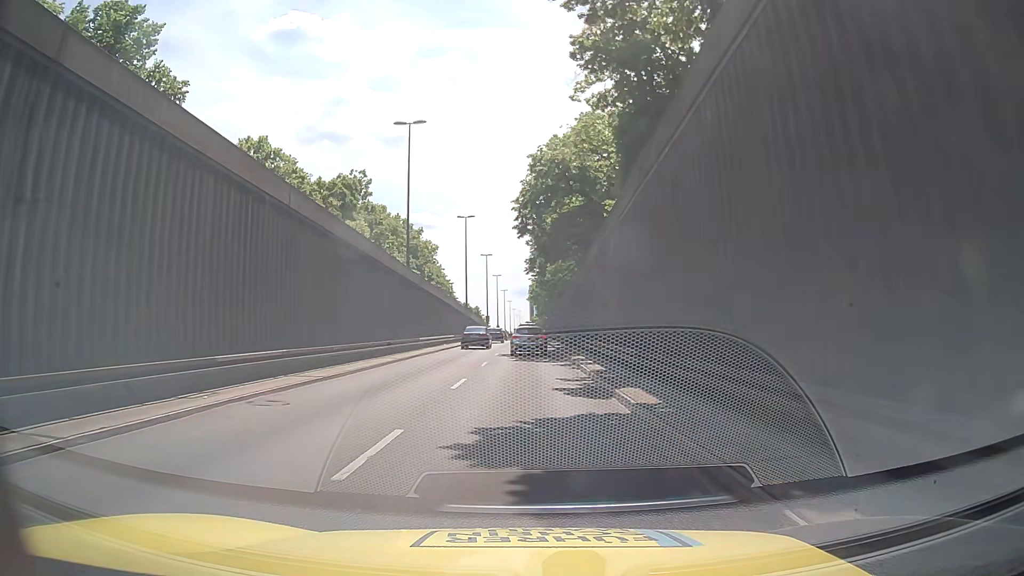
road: trunk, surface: asphalt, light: Day
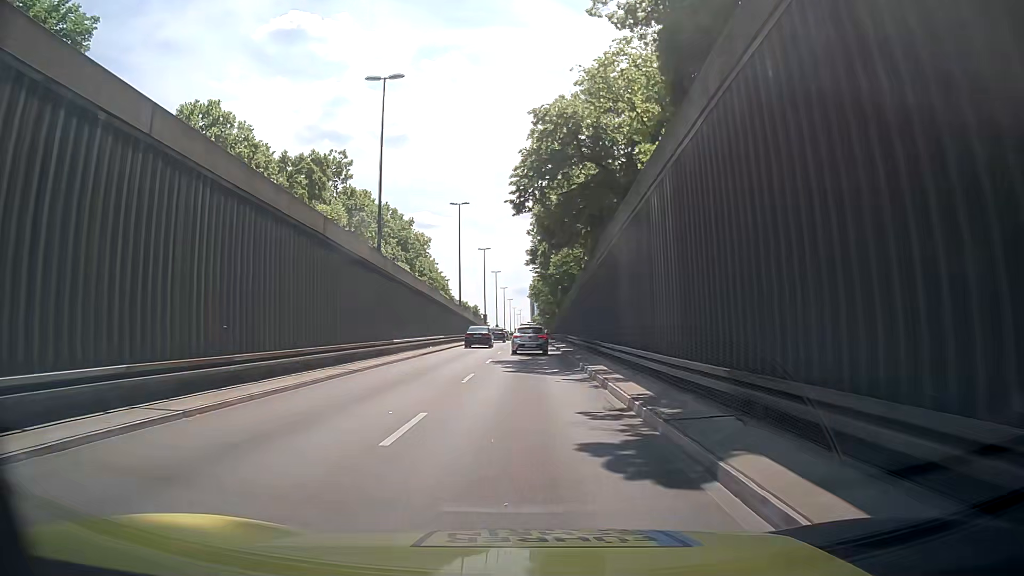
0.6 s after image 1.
(+0.1, +7.2) m; +1°
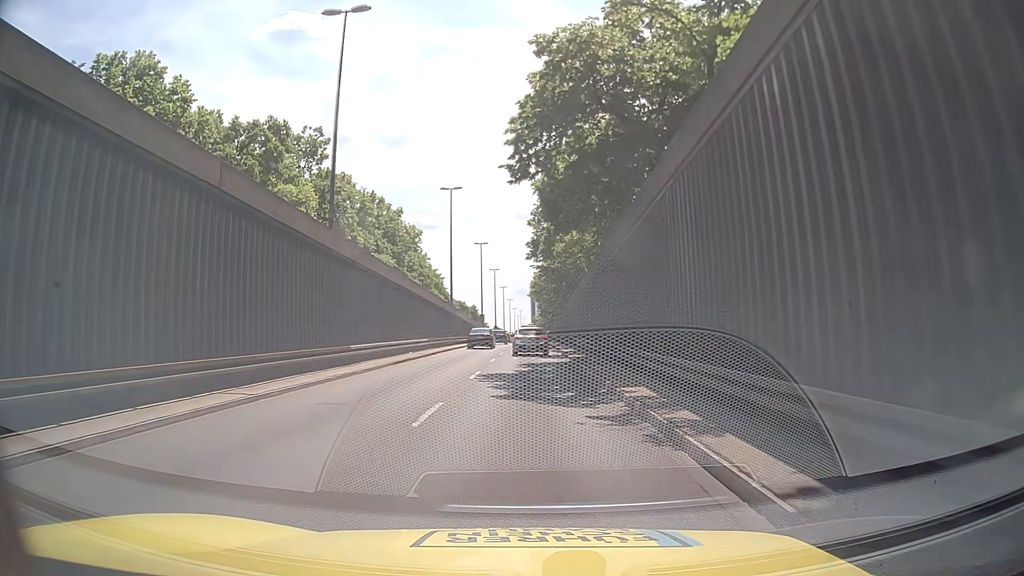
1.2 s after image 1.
(0.0, +7.3) m; +1°
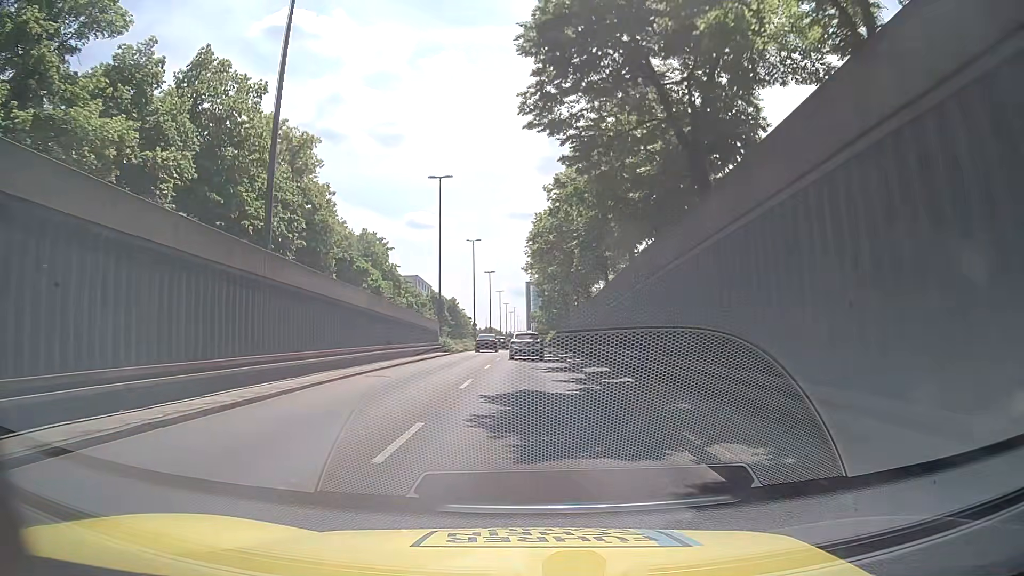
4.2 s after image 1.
(-0.3, +38.2) m; 0°
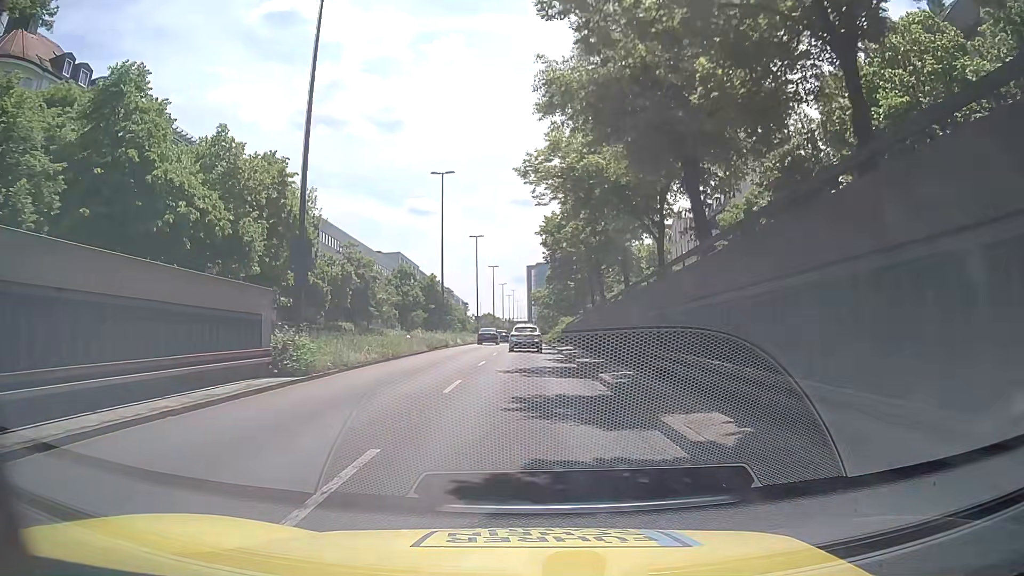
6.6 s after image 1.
(+0.1, +29.4) m; 0°
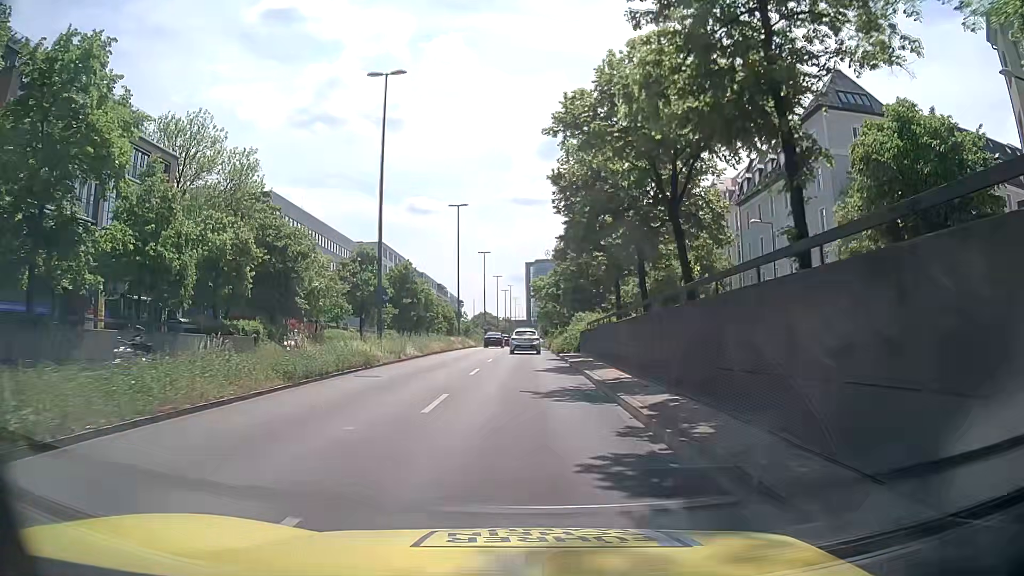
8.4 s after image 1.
(0.0, +20.5) m; 0°
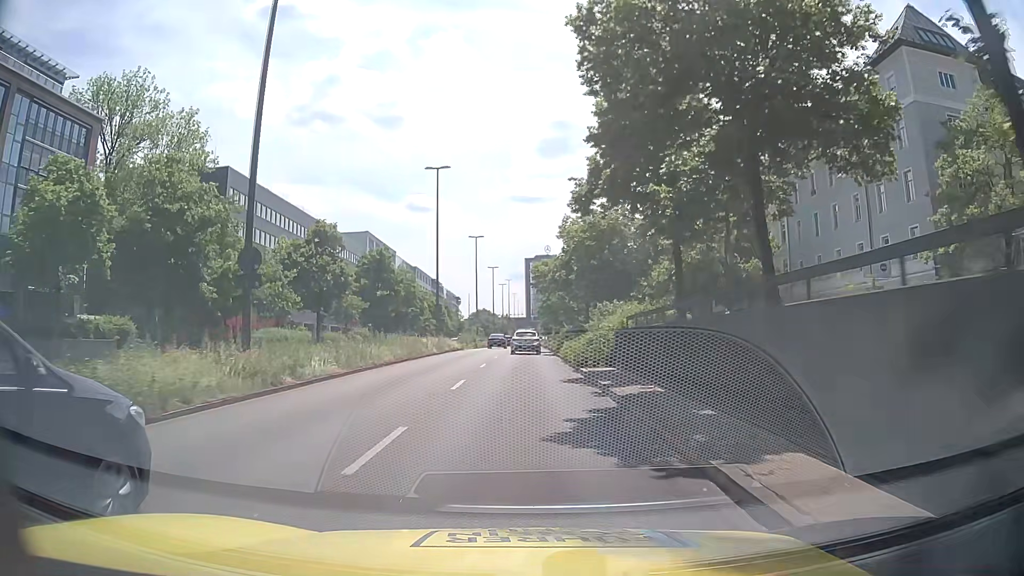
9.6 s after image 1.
(+0.1, +13.8) m; 0°
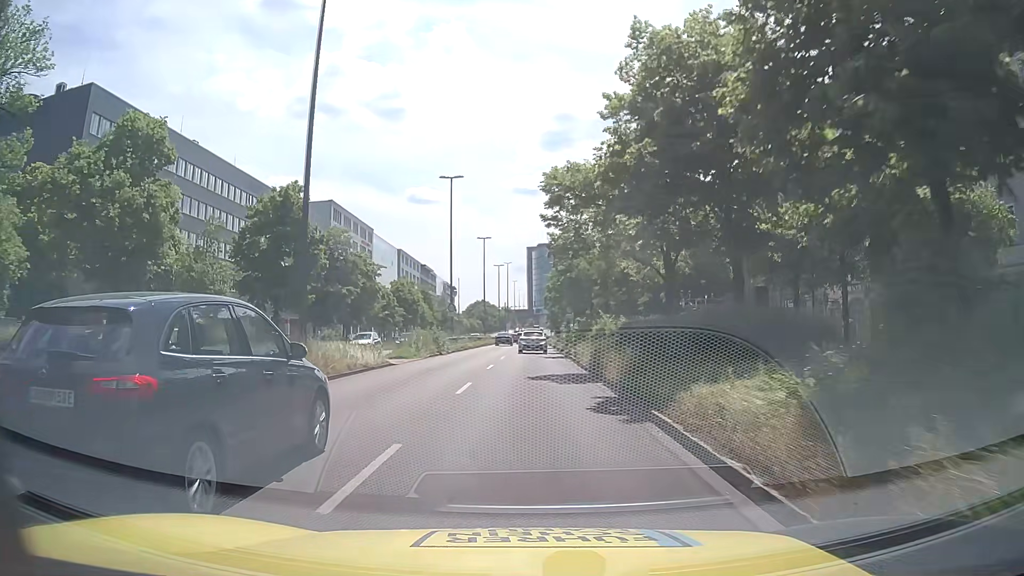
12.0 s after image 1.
(+0.2, +28.3) m; 0°
(0, +10) (0, +20) (0, +30) (+1, +40) (+1, +50) (+1, +60) (+1, +70) (+1, +80) (+1, +90) (+1, +100) m
